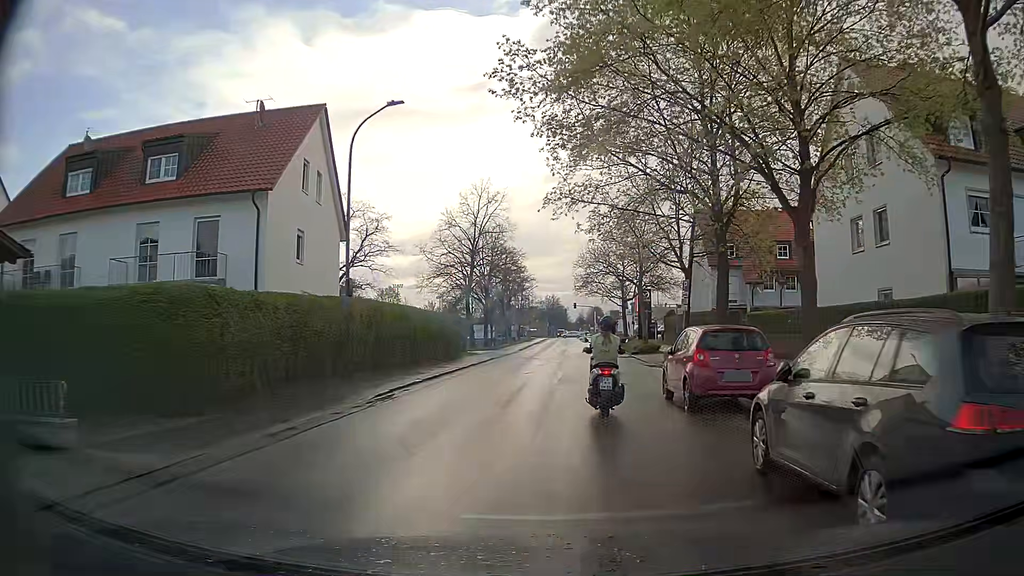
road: residential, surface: asphalt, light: Day
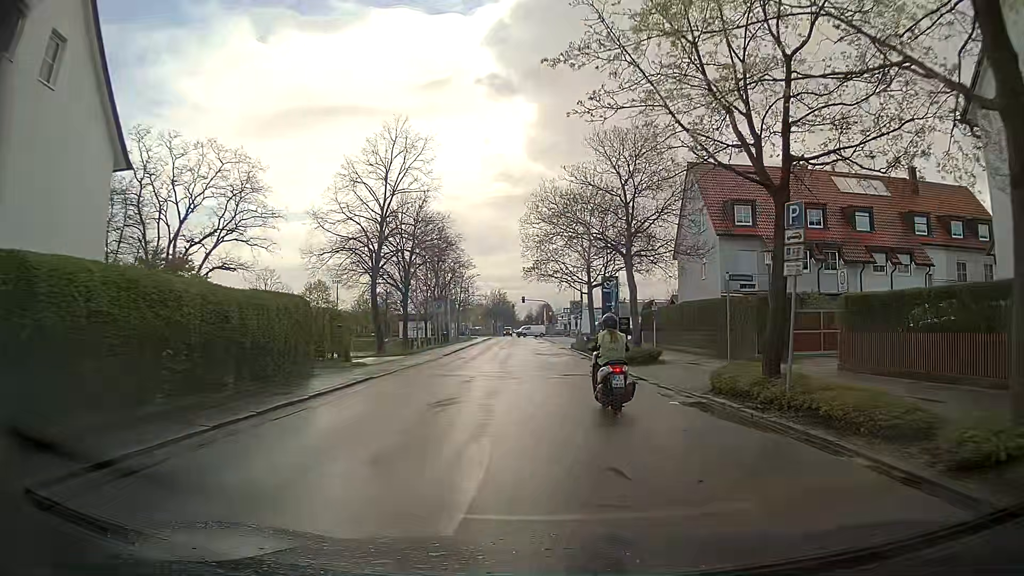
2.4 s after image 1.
(+0.2, +16.1) m; +4°
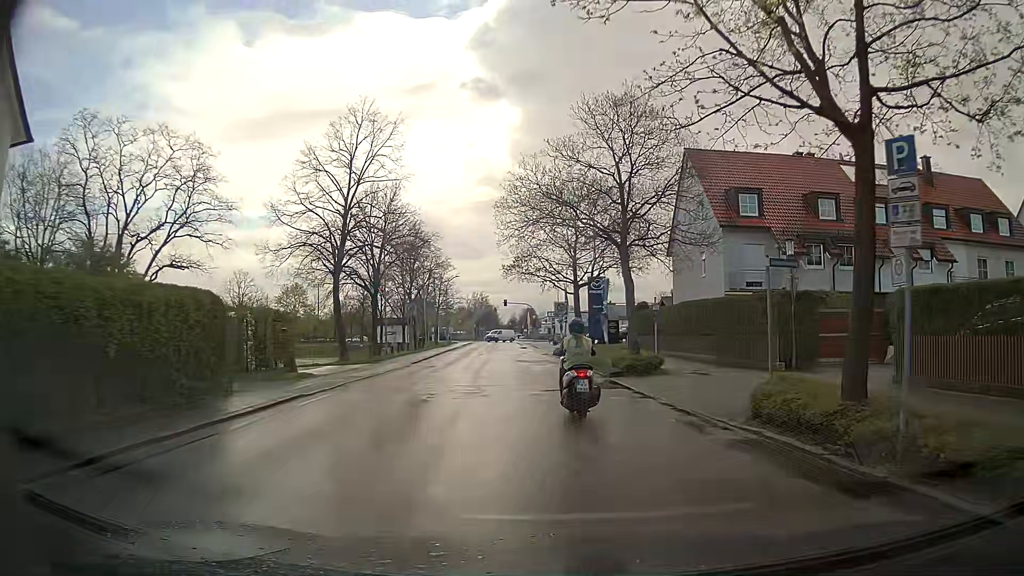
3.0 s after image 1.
(0.0, +4.2) m; +1°
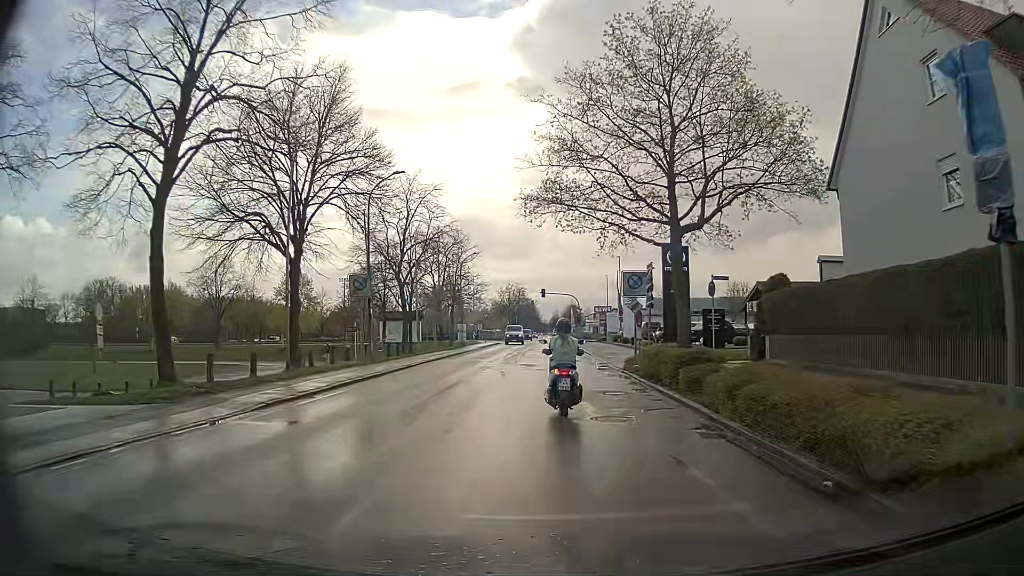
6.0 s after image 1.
(-0.7, +20.6) m; -3°
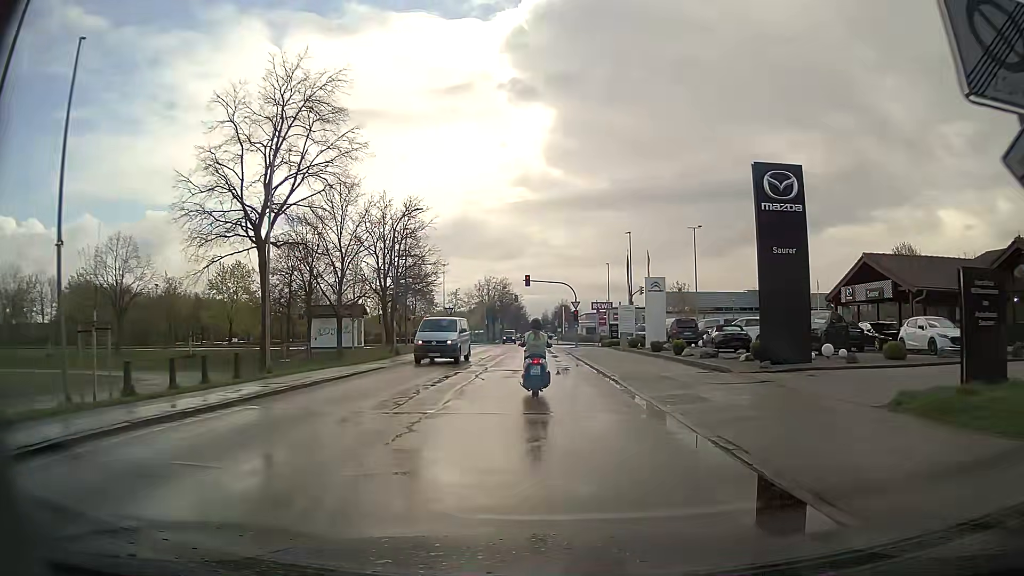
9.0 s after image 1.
(+0.2, +20.8) m; +2°
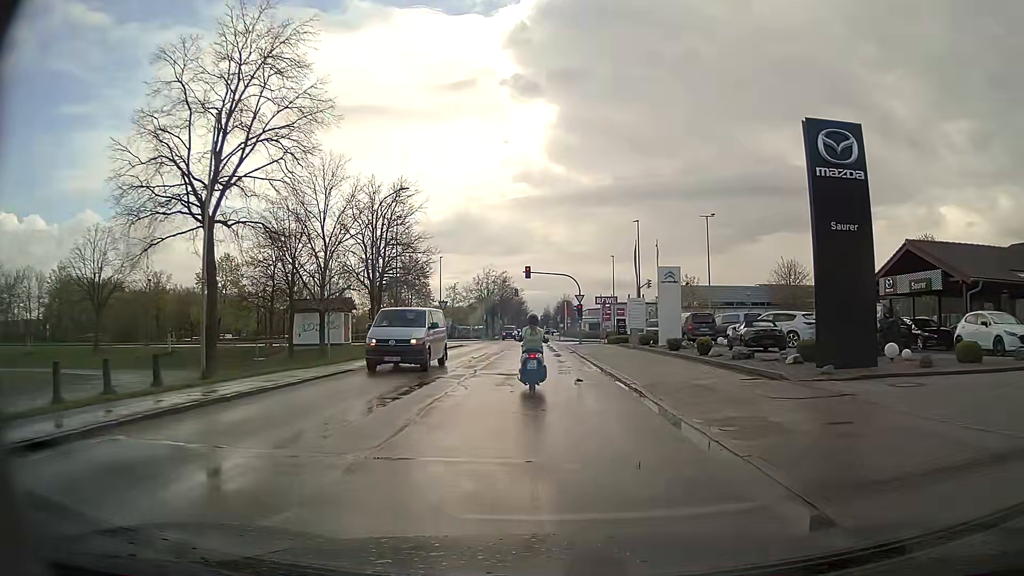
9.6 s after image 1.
(-0.1, +4.3) m; -1°
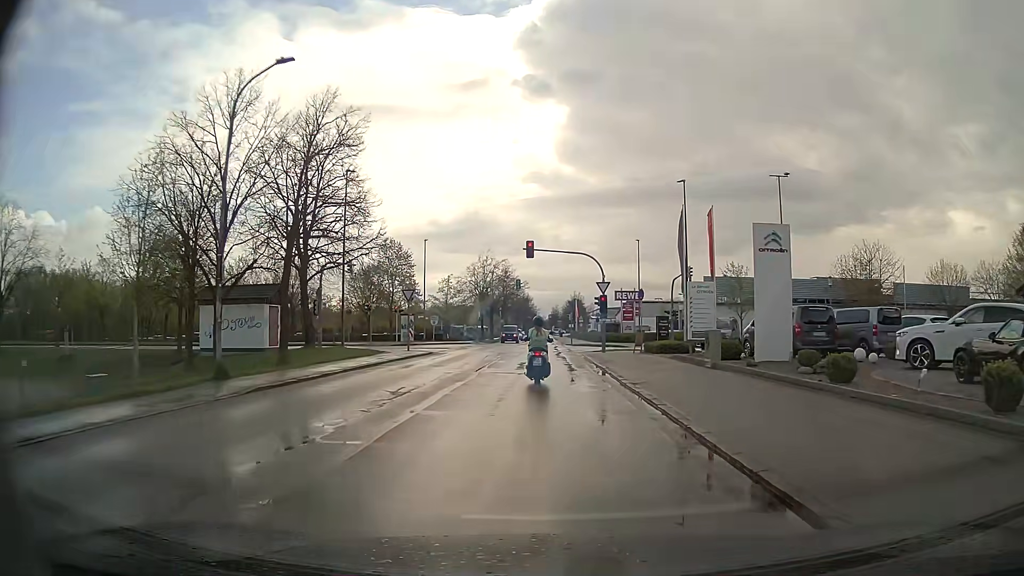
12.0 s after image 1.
(-0.3, +16.2) m; -1°
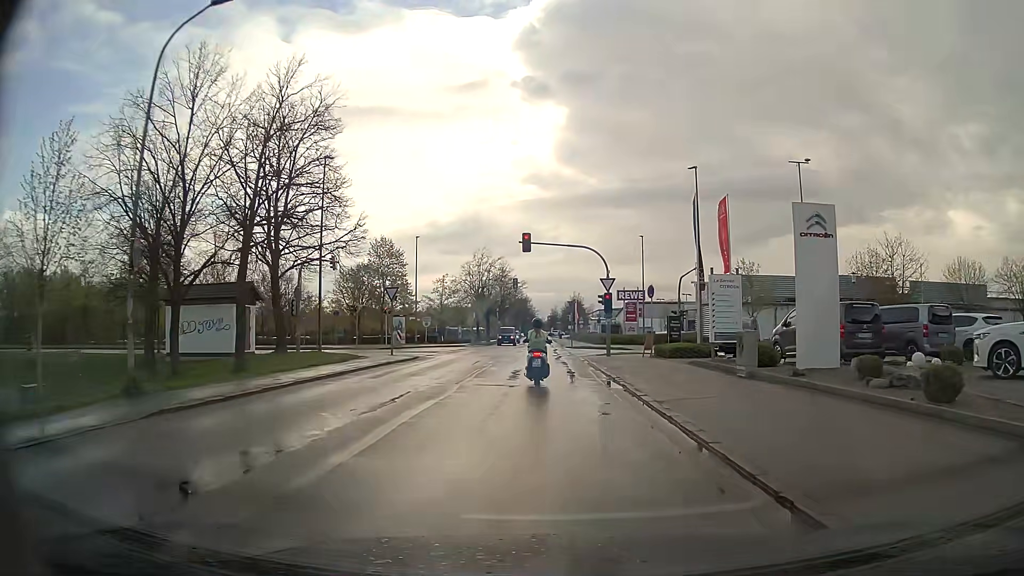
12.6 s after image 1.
(0.0, +3.8) m; 0°
(0, +10) (0, +20) (0, +30) (-1, +40) (-1, +50) (-1, +60) (-1, +70) (-1, +80) (-1, +90) (-1, +100) m
